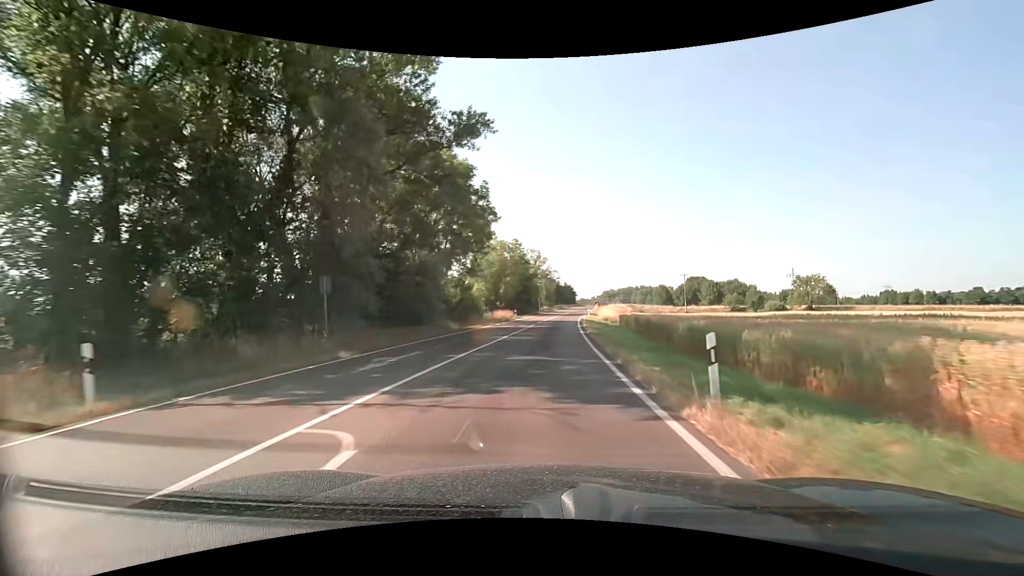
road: secondary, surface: asphalt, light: Day
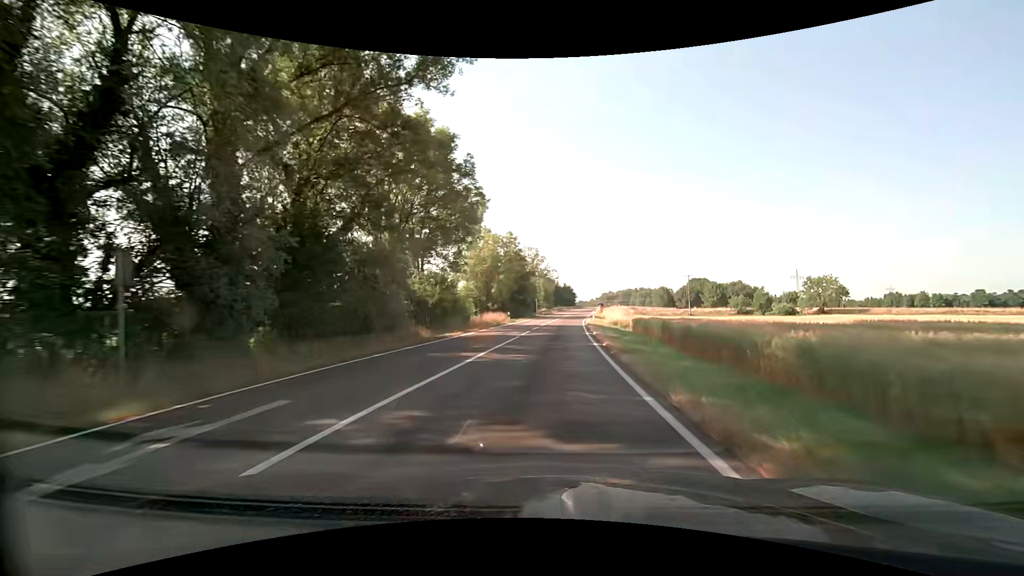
(0.0, +8.1) m; 0°
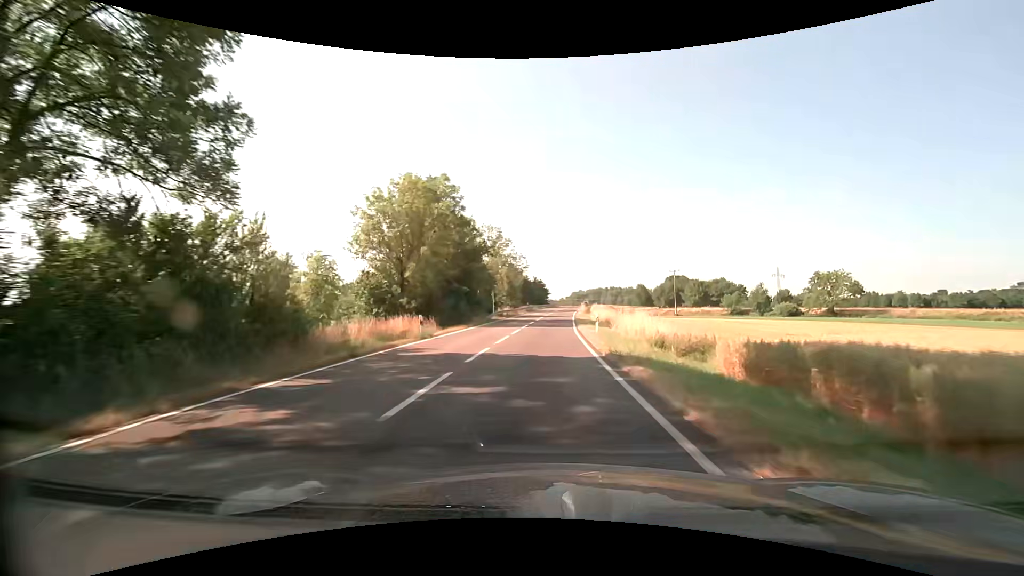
(+0.7, +26.2) m; +4°
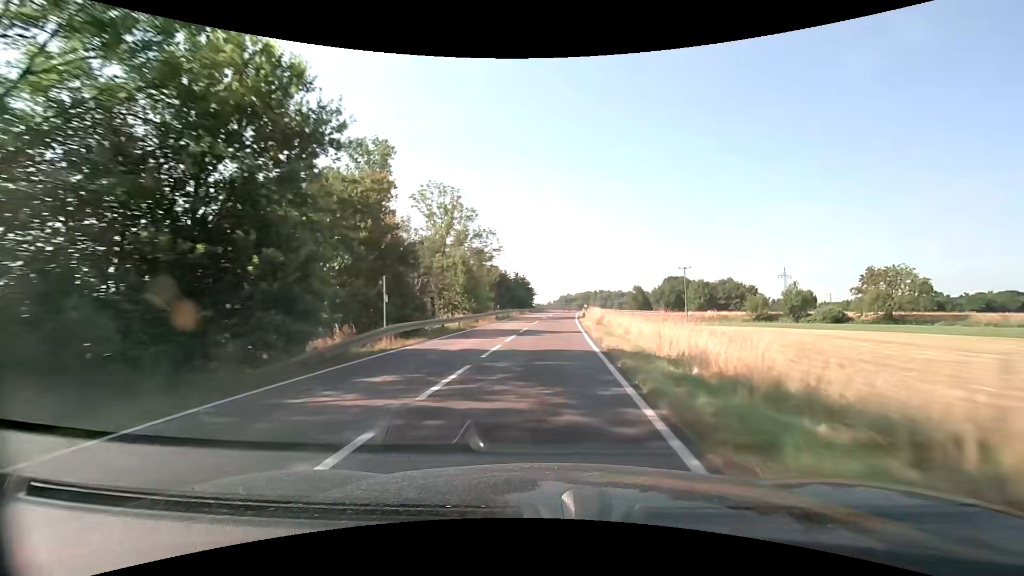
(+0.4, +29.0) m; +1°
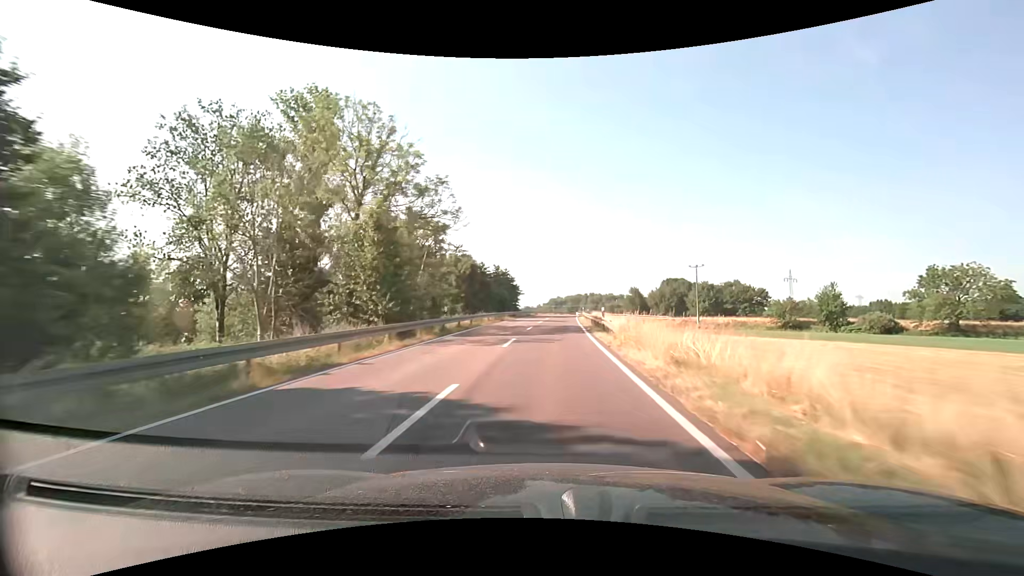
(+0.1, +20.8) m; +1°
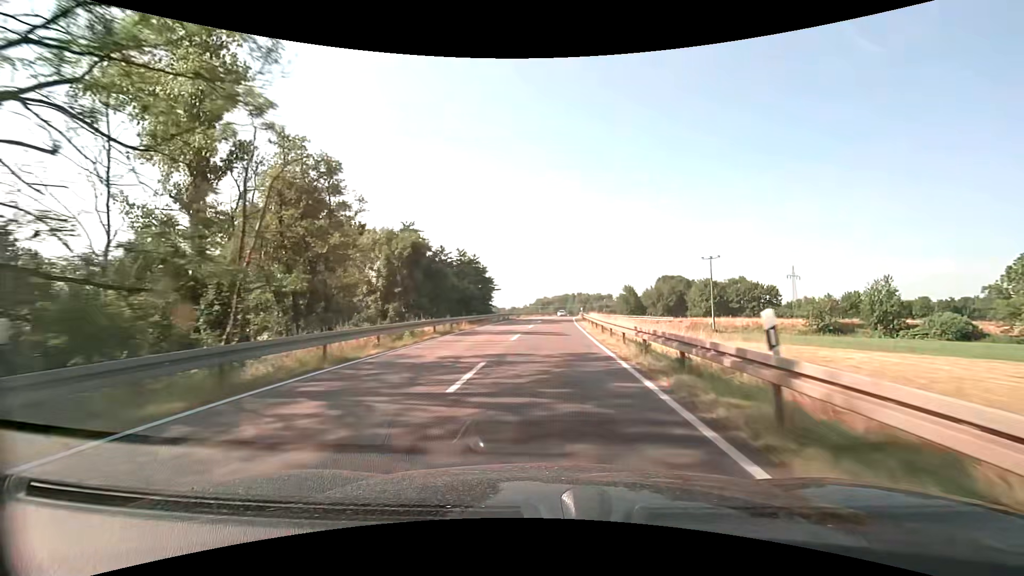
(+0.3, +20.7) m; +2°
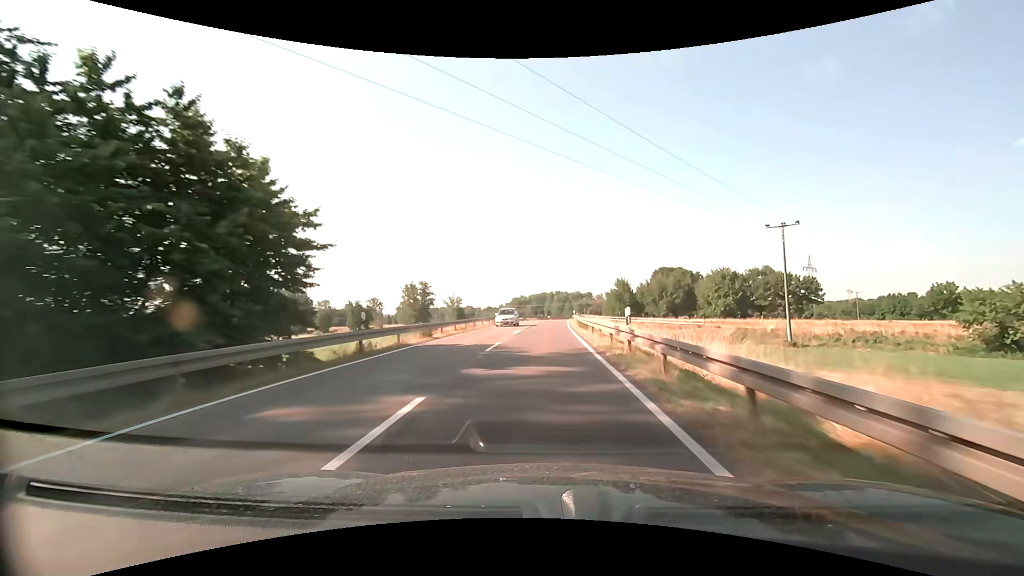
(+0.9, +40.5) m; +2°
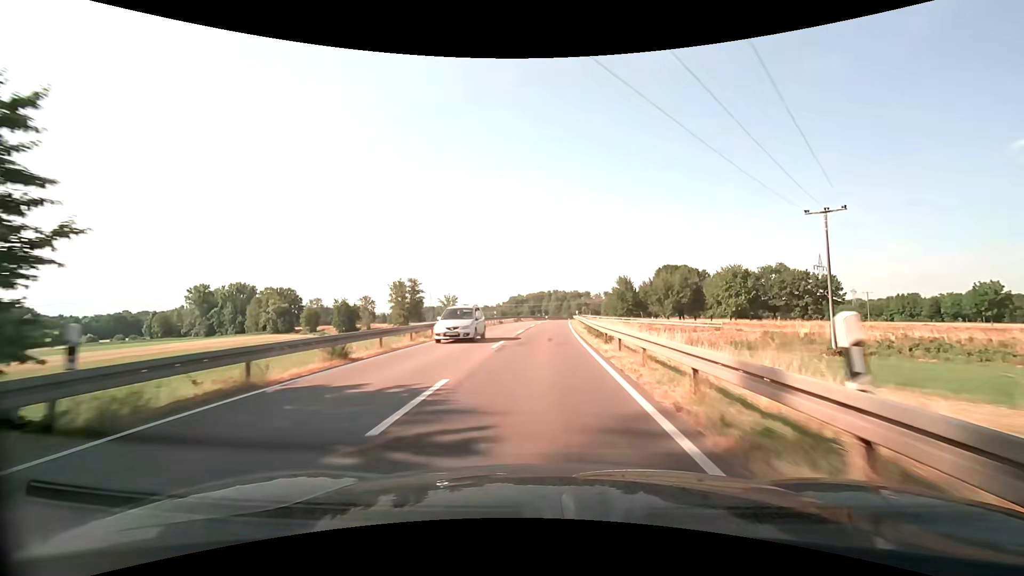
(0.0, +10.0) m; 0°
(0, +10) (0, +20) (0, +30) (+1, +40) (+1, +50) (+1, +60) (+2, +70) (+3, +80) (+4, +90) (+5, +100) m
